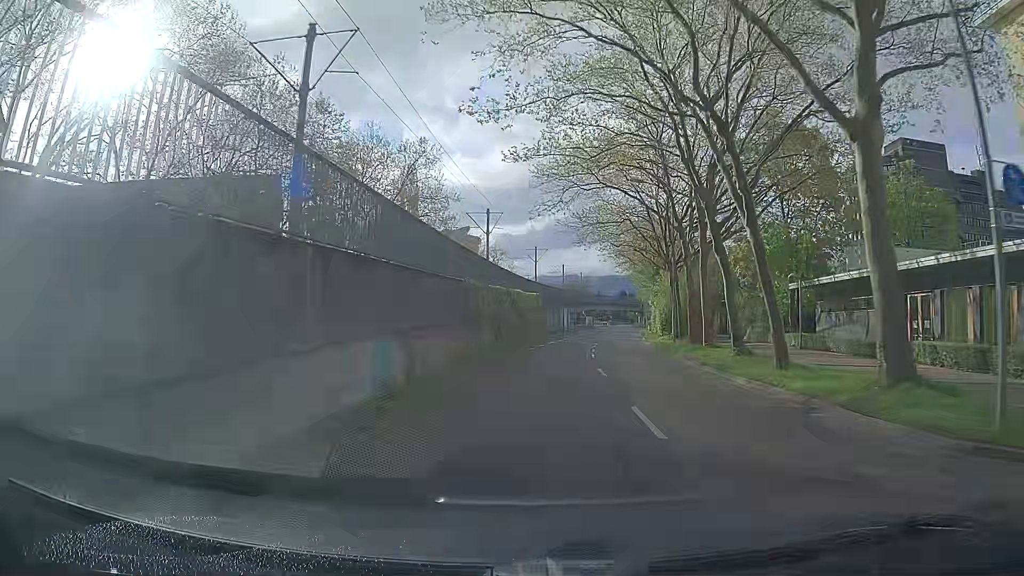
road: tertiary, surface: asphalt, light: Day
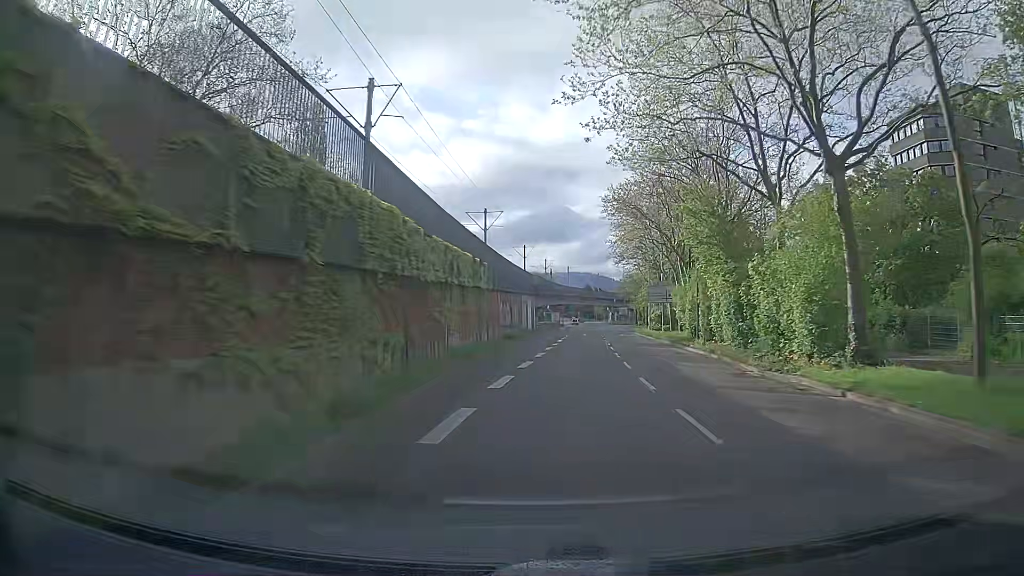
(+1.1, +31.3) m; +4°
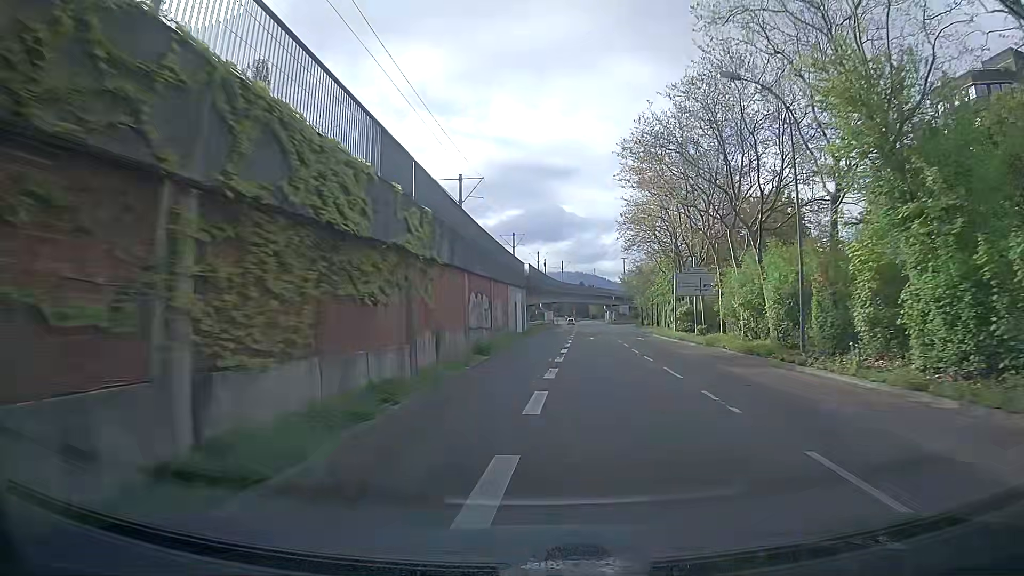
(+0.1, +15.6) m; +1°
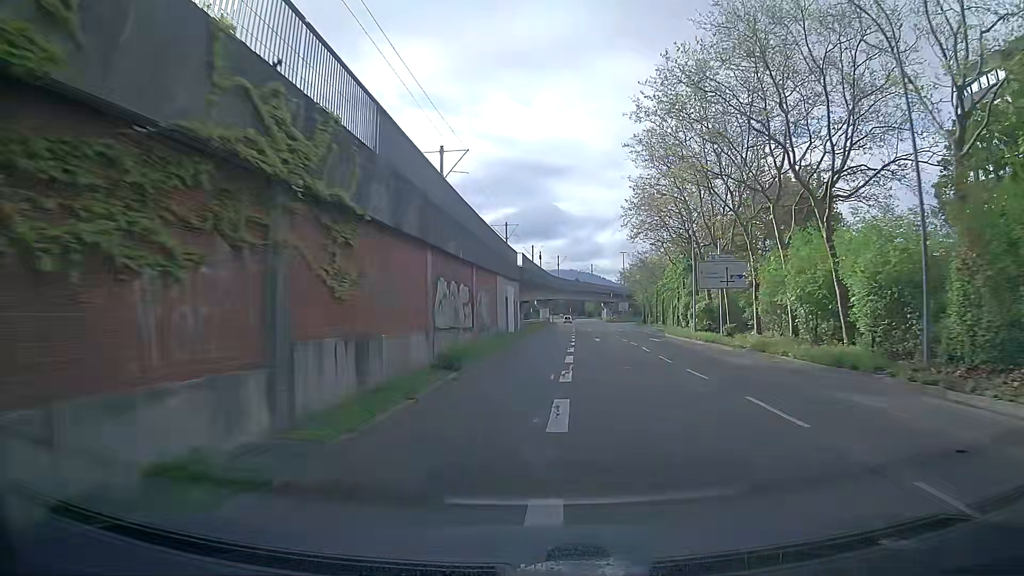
(0.0, +7.7) m; +1°
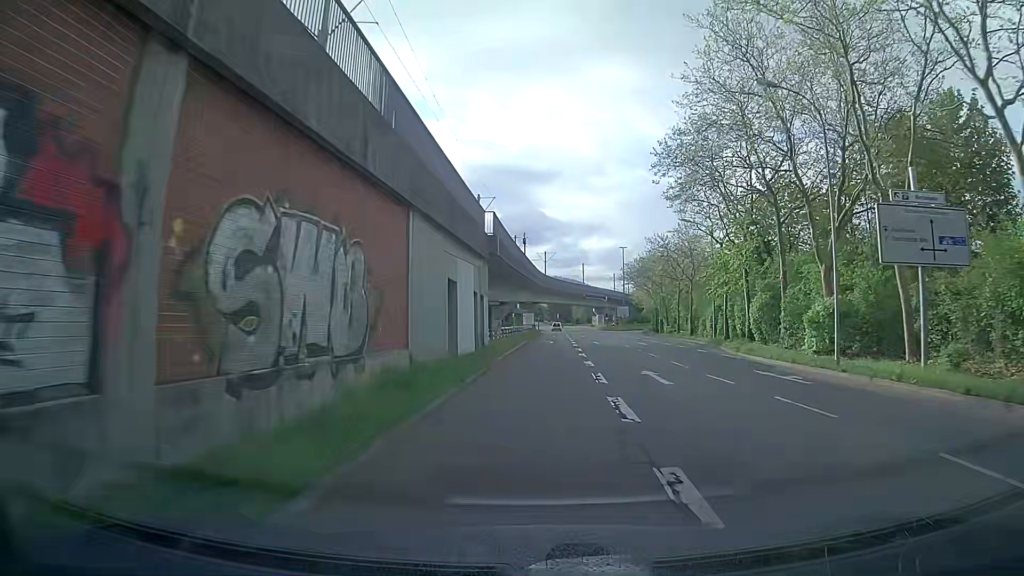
(+0.2, +22.9) m; +1°
